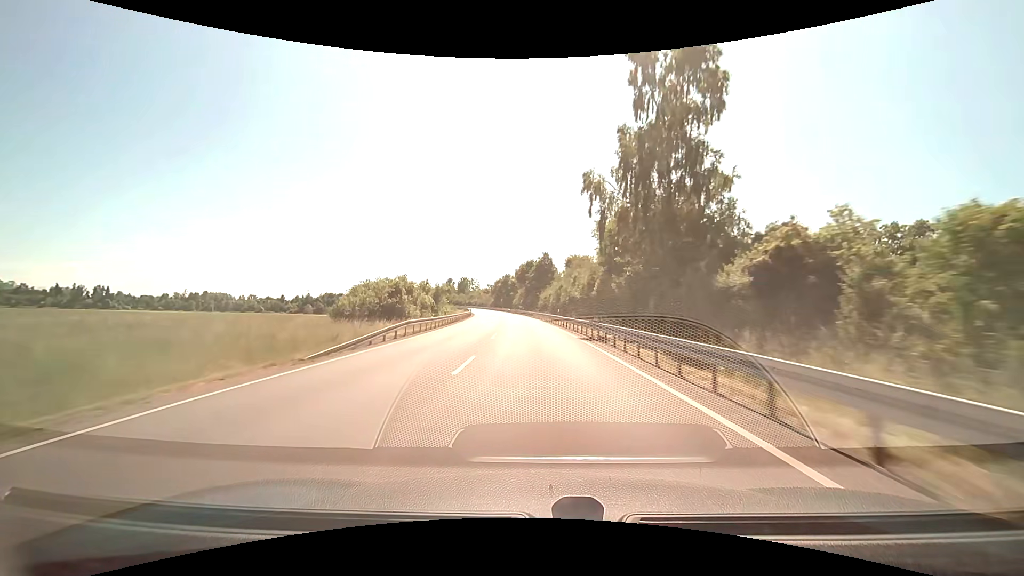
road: primary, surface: asphalt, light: Day
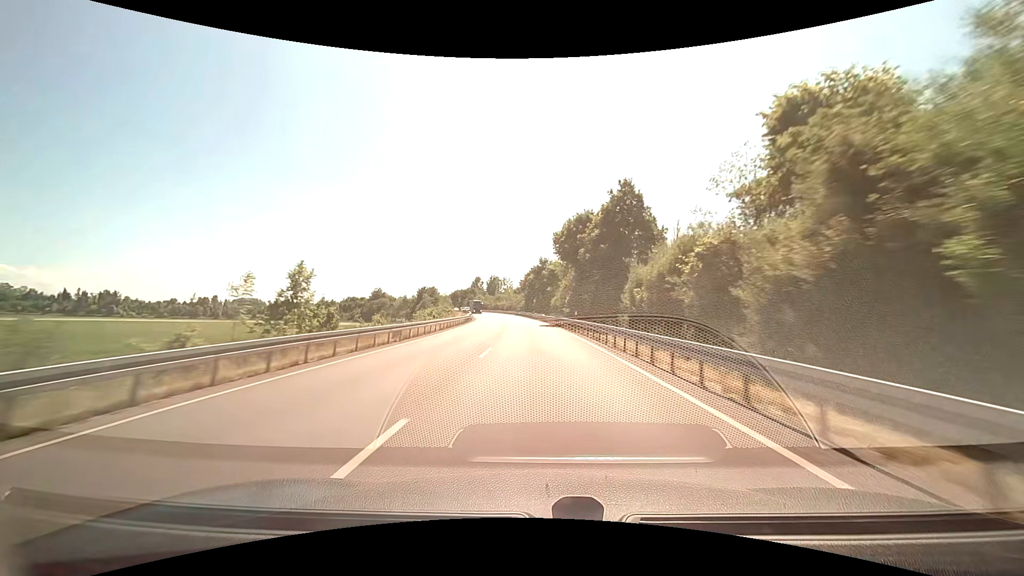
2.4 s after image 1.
(-2.7, +56.9) m; -5°
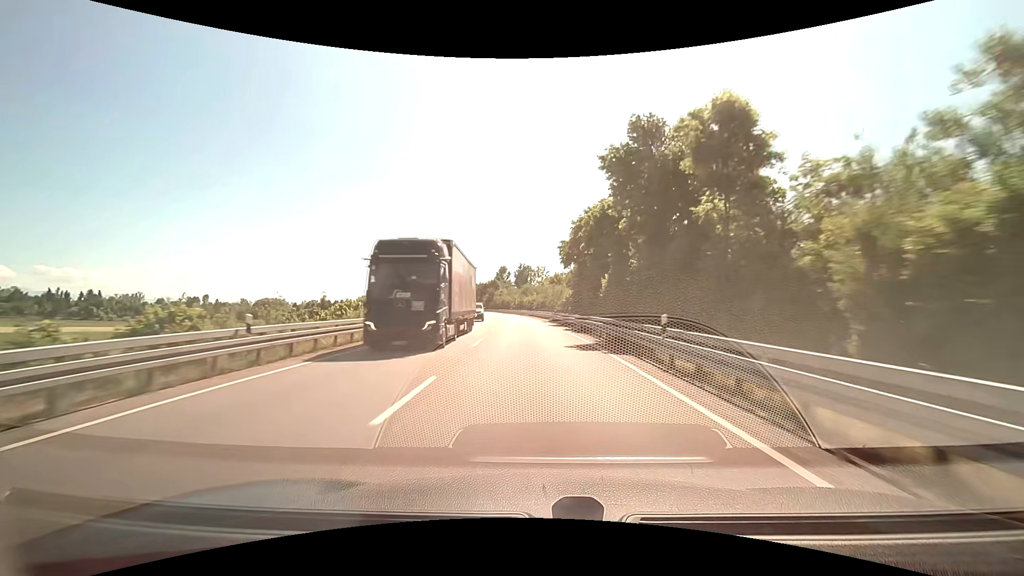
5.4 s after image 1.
(-2.1, +69.4) m; -4°
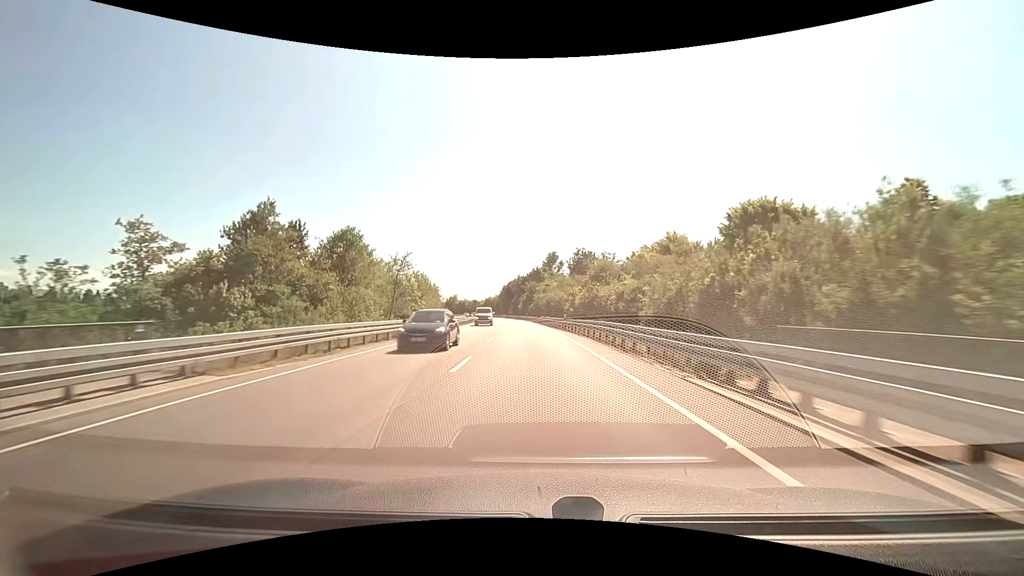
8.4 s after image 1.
(-3.2, +67.6) m; -5°
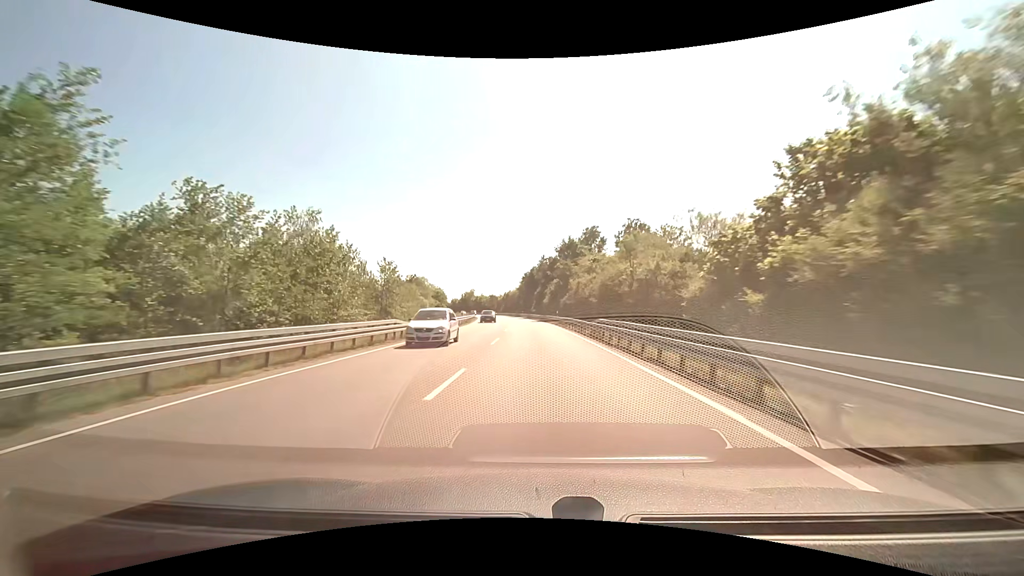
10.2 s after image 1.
(-1.4, +40.1) m; -4°
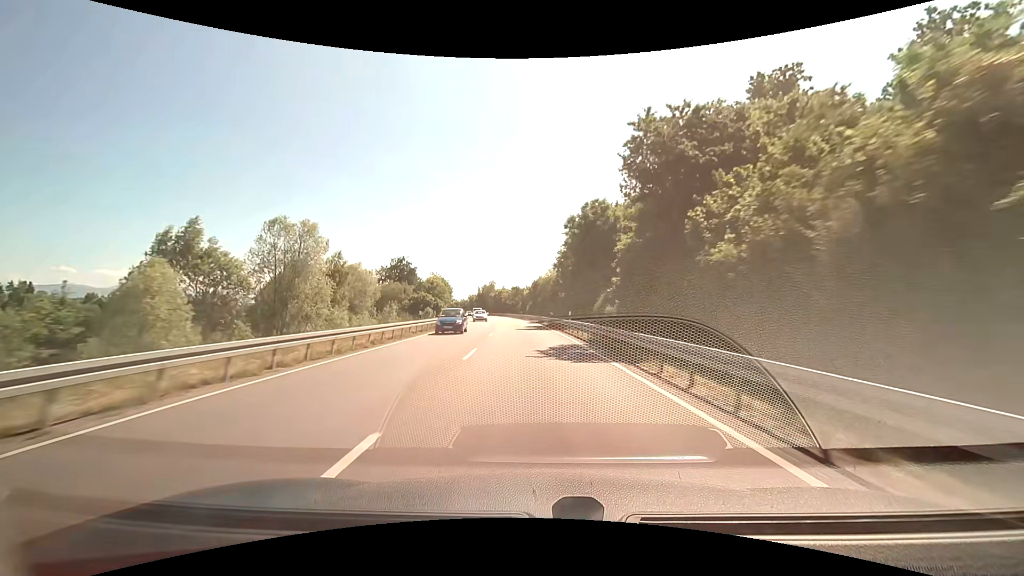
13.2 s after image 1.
(-2.8, +67.0) m; -4°
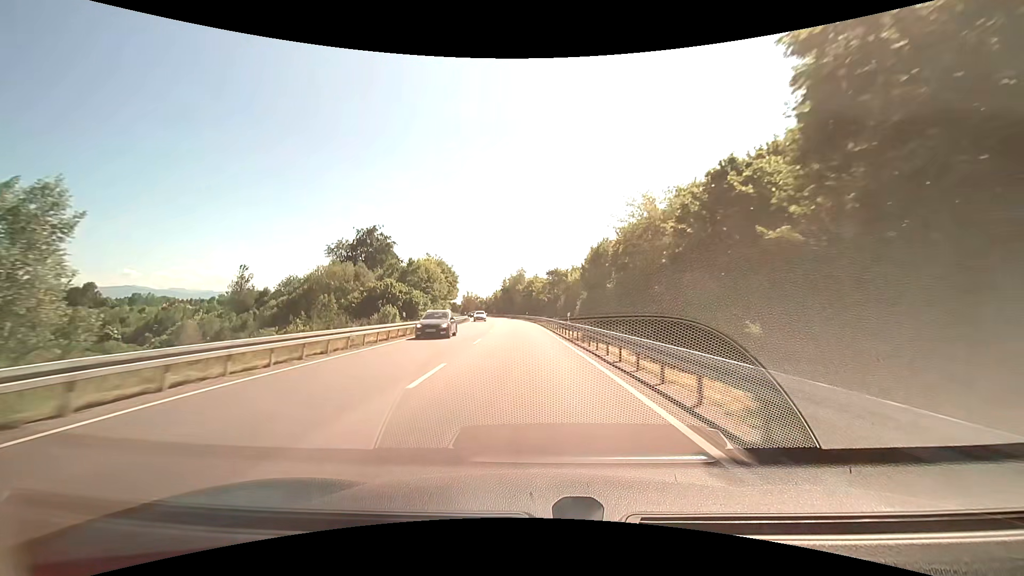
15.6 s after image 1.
(-1.4, +53.9) m; -4°
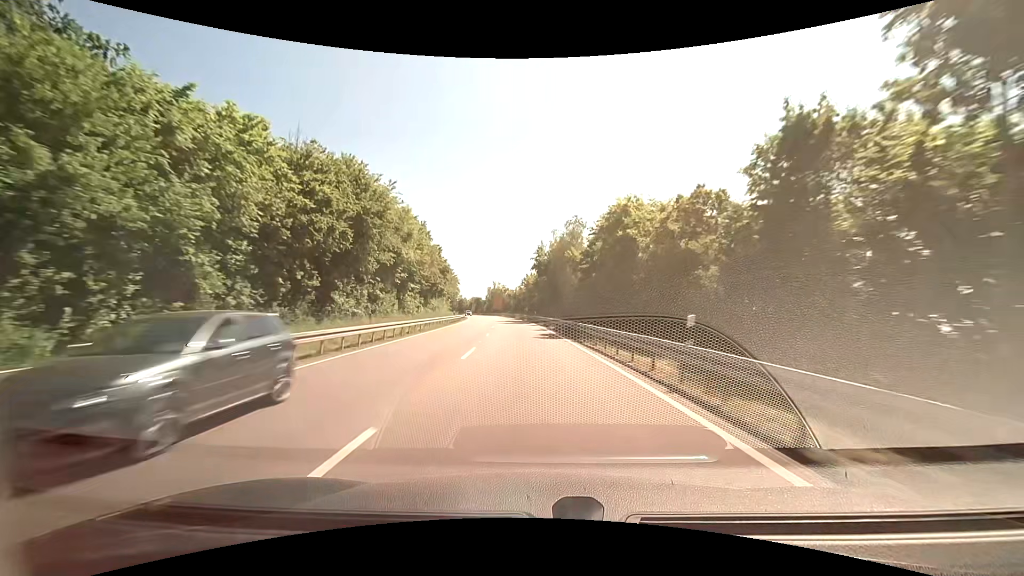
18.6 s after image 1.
(-3.8, +68.0) m; -6°
(0, +10) (0, +20) (-1, +30) (-1, +40) (-2, +50) (-3, +60) (-4, +70) (-5, +80) (-6, +90) (-8, +100) m
